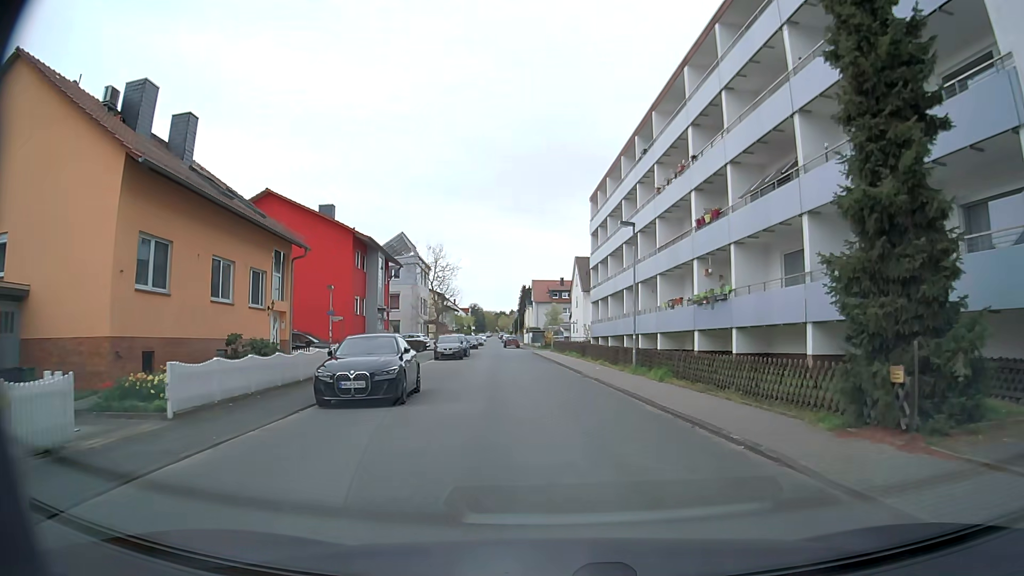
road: residential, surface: asphalt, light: Day
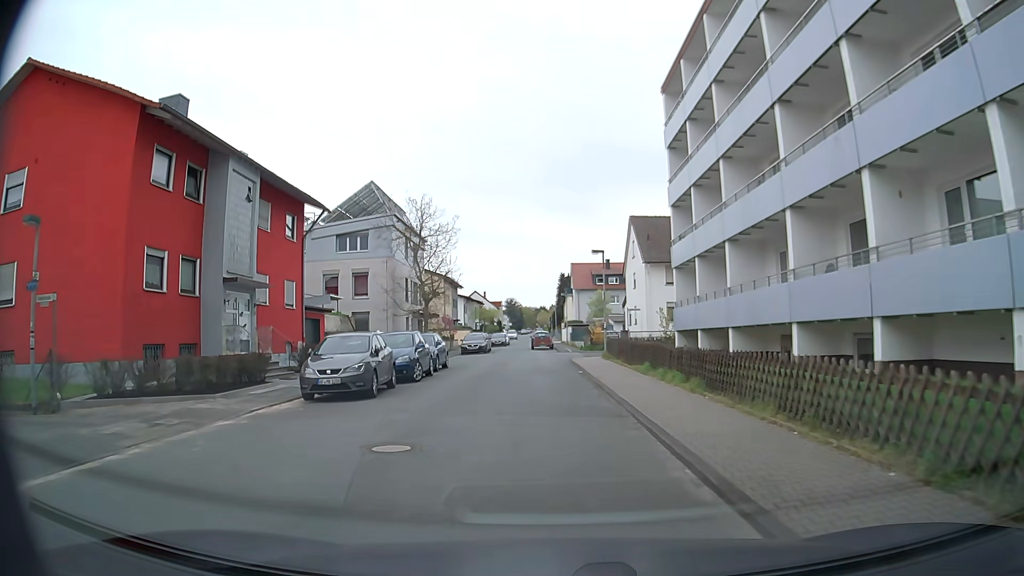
(-0.2, +24.9) m; -3°
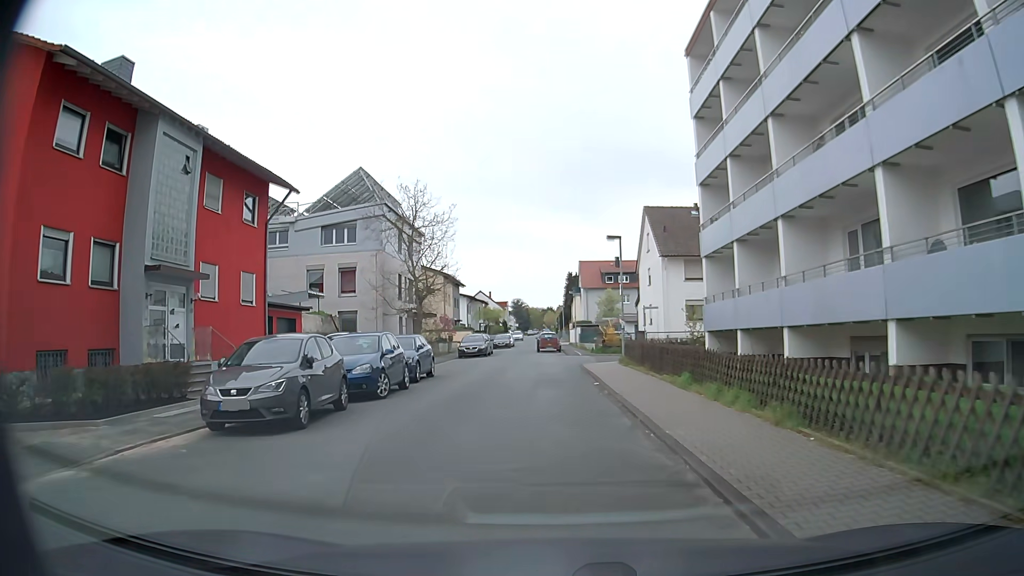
(0.0, +4.7) m; 0°
